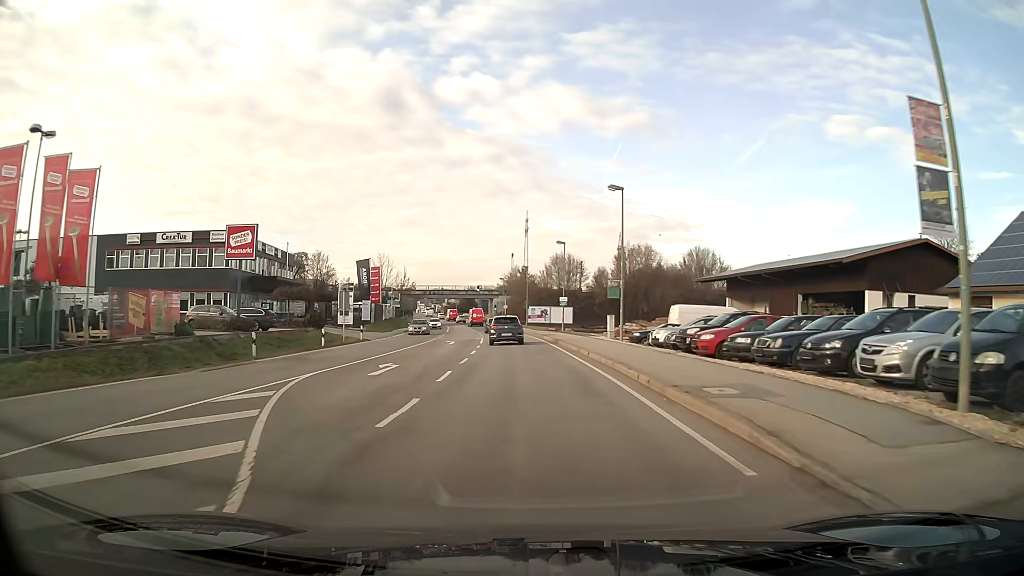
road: primary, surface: asphalt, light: Day
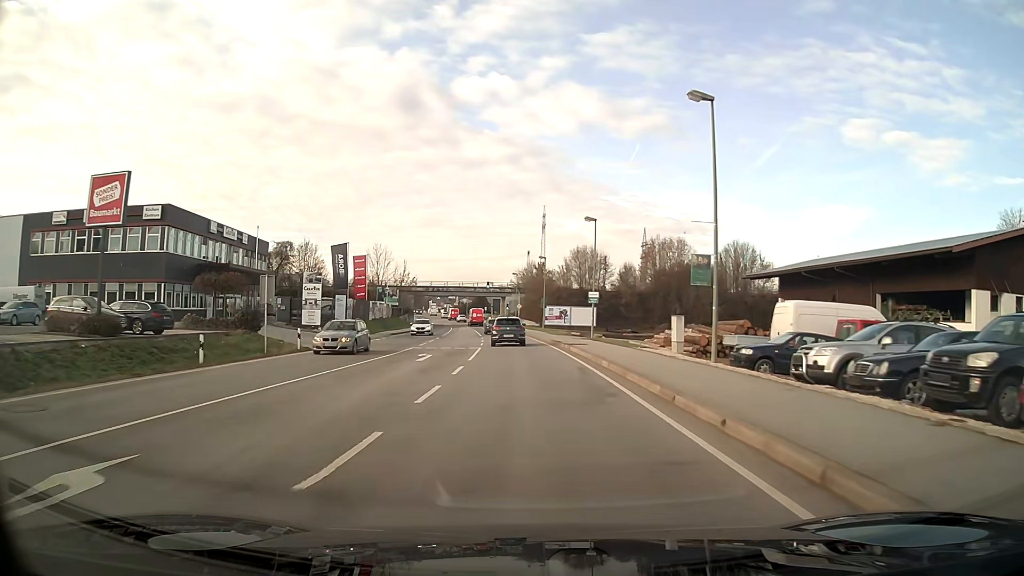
(-0.2, +15.2) m; -1°
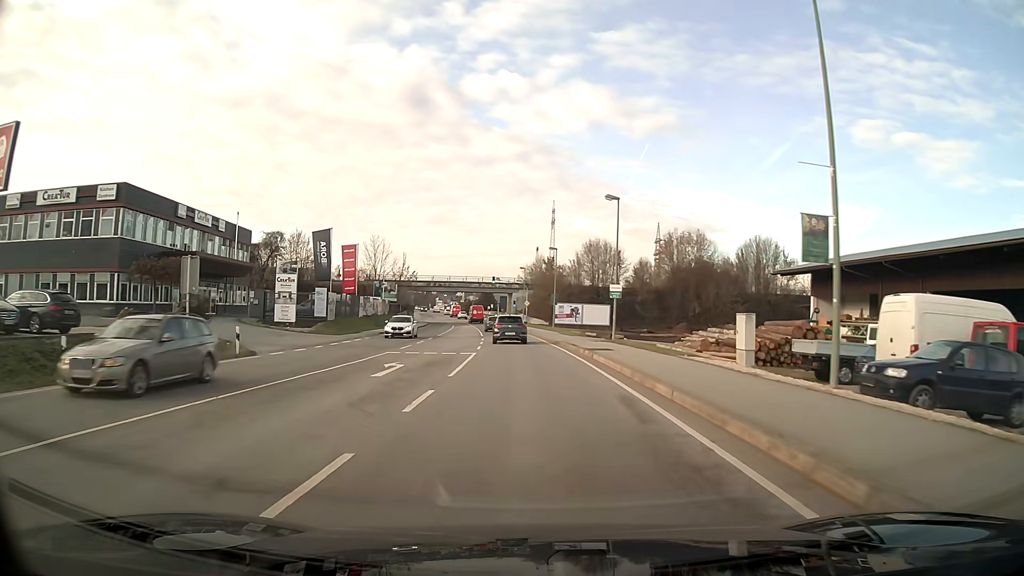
(0.0, +7.5) m; -1°
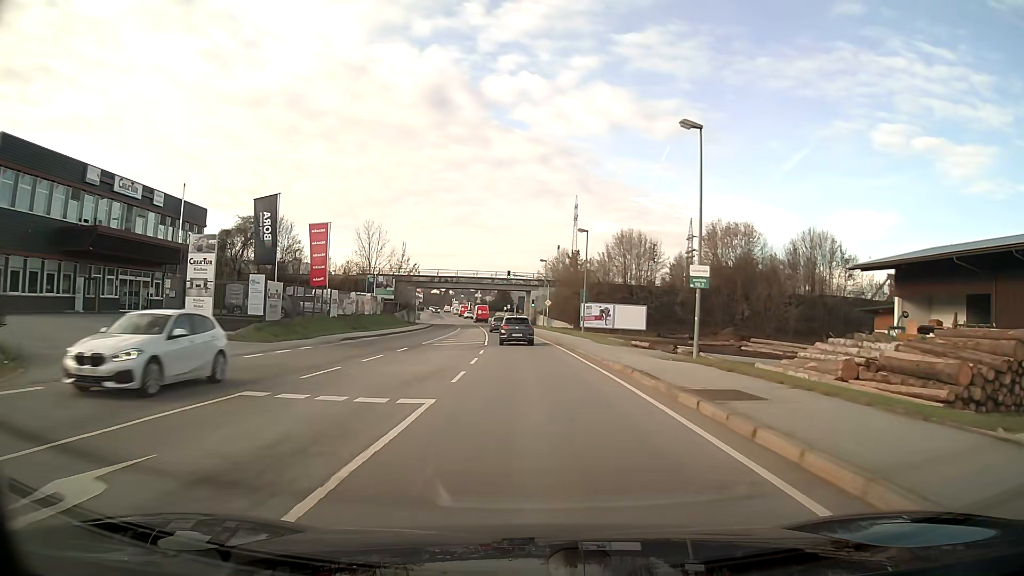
(-0.2, +15.0) m; -2°
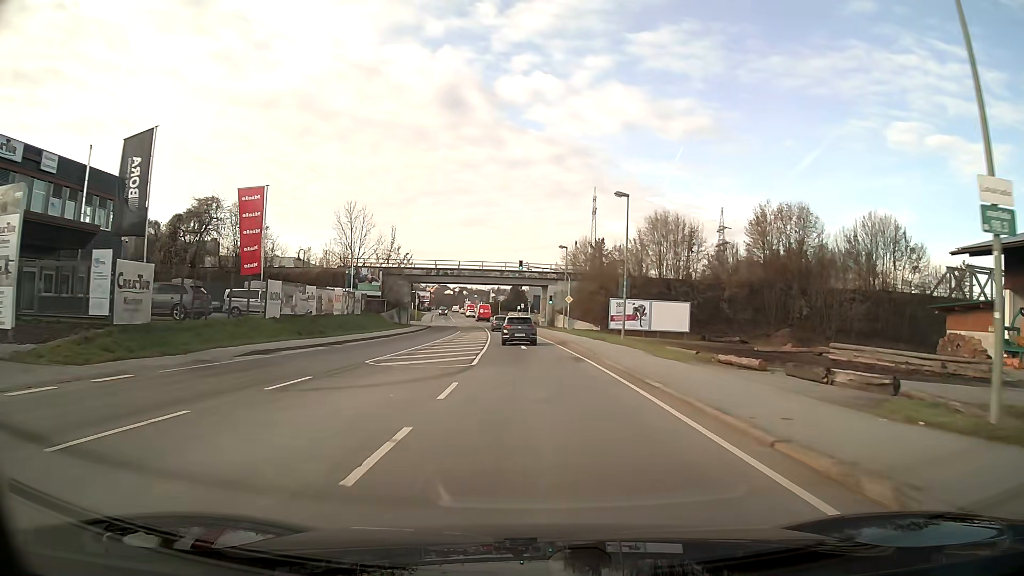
(-0.1, +14.9) m; -1°
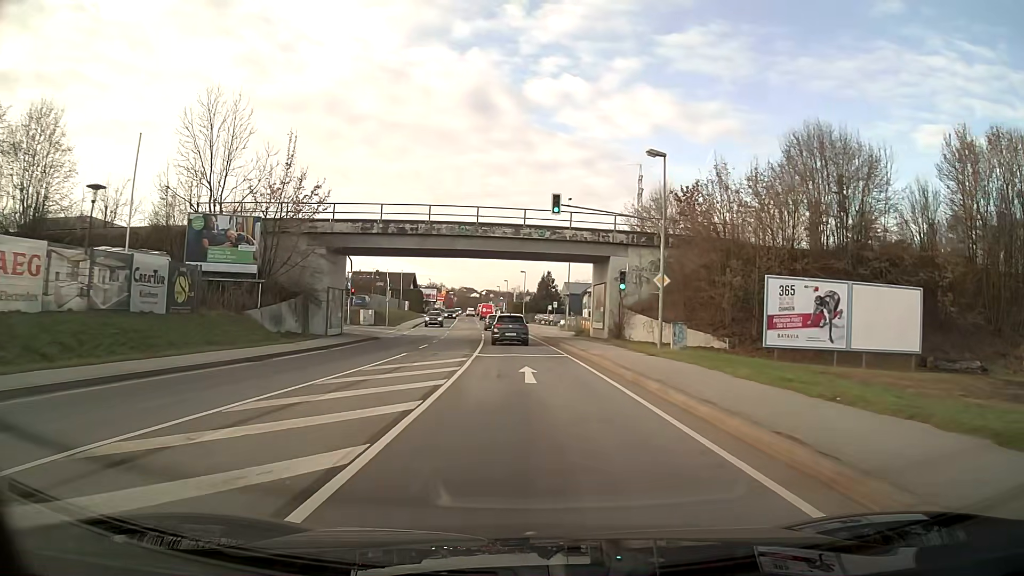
(-0.9, +37.0) m; -3°
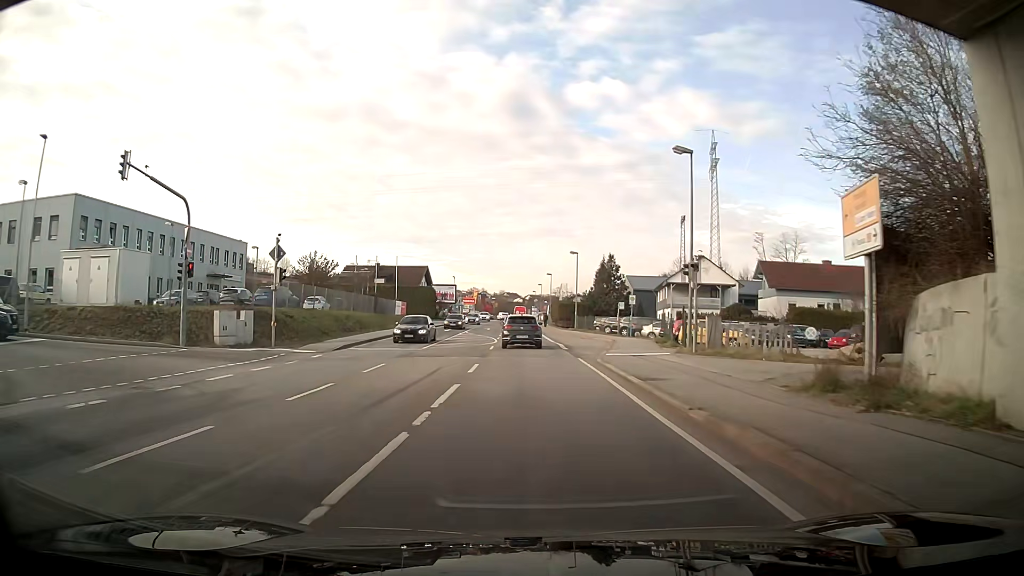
(-1.2, +36.2) m; -4°
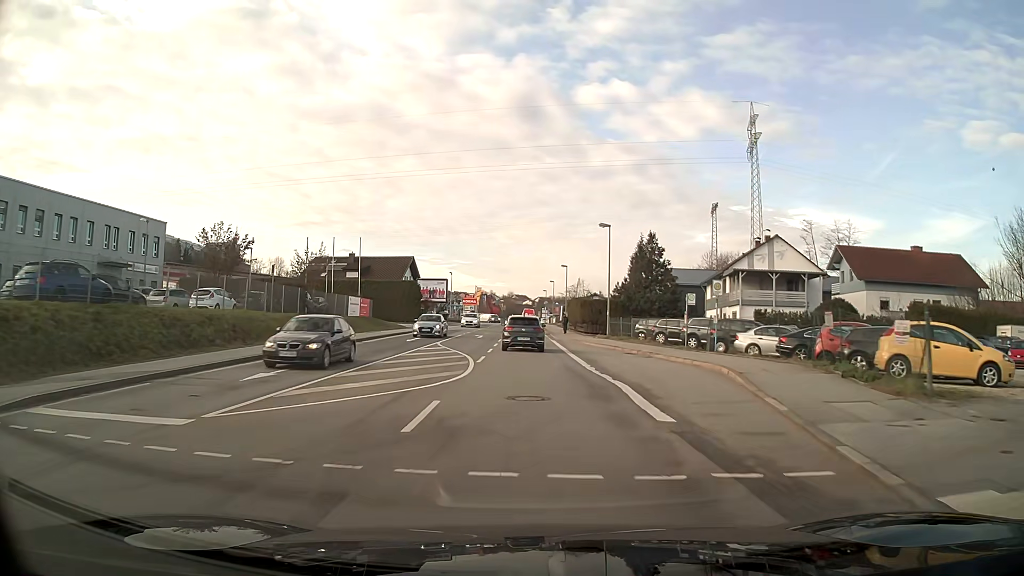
(-0.2, +21.2) m; -1°
